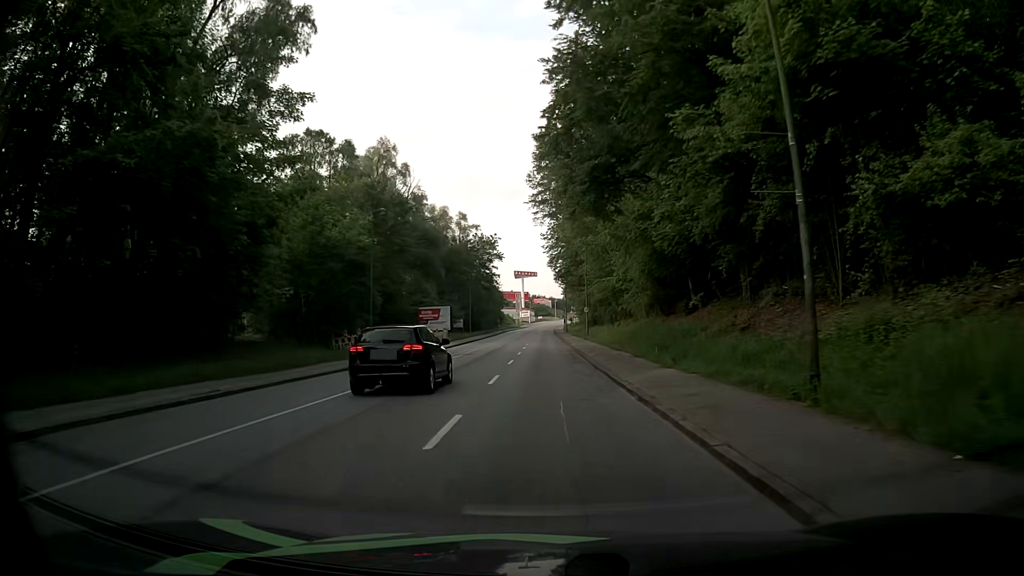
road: tertiary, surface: asphalt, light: Day
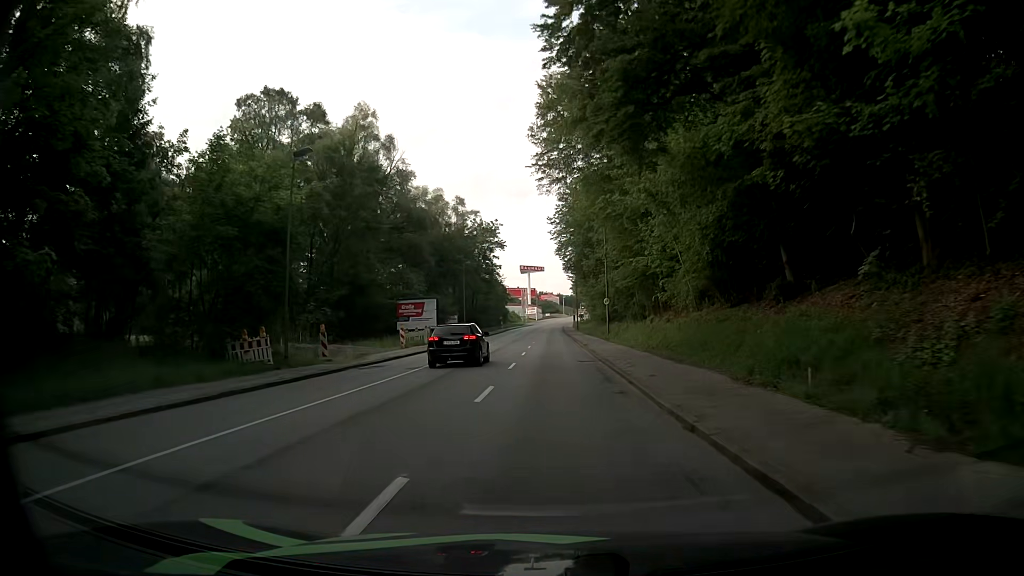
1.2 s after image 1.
(+0.1, +13.5) m; 0°
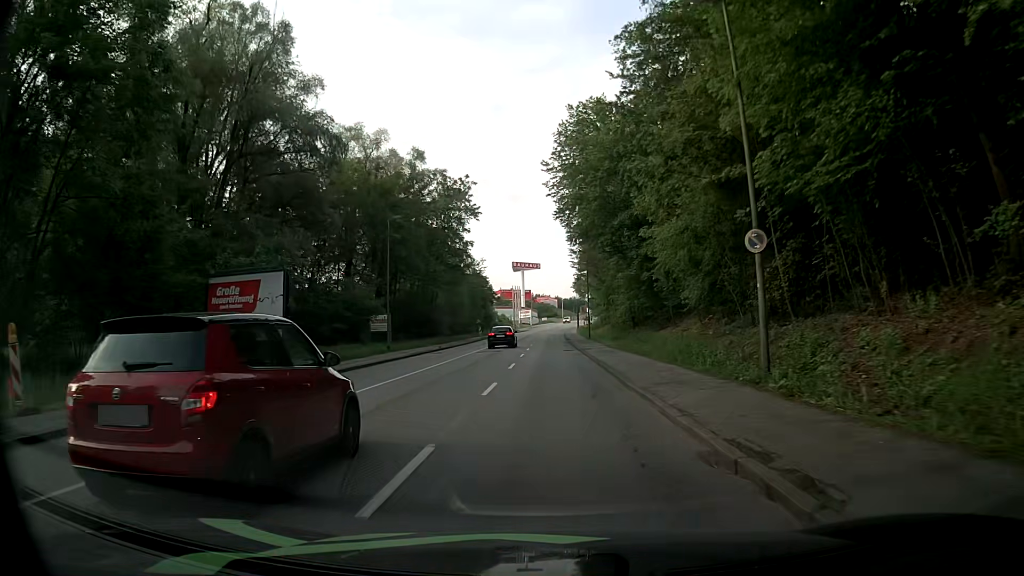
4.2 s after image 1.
(+0.1, +34.3) m; 0°
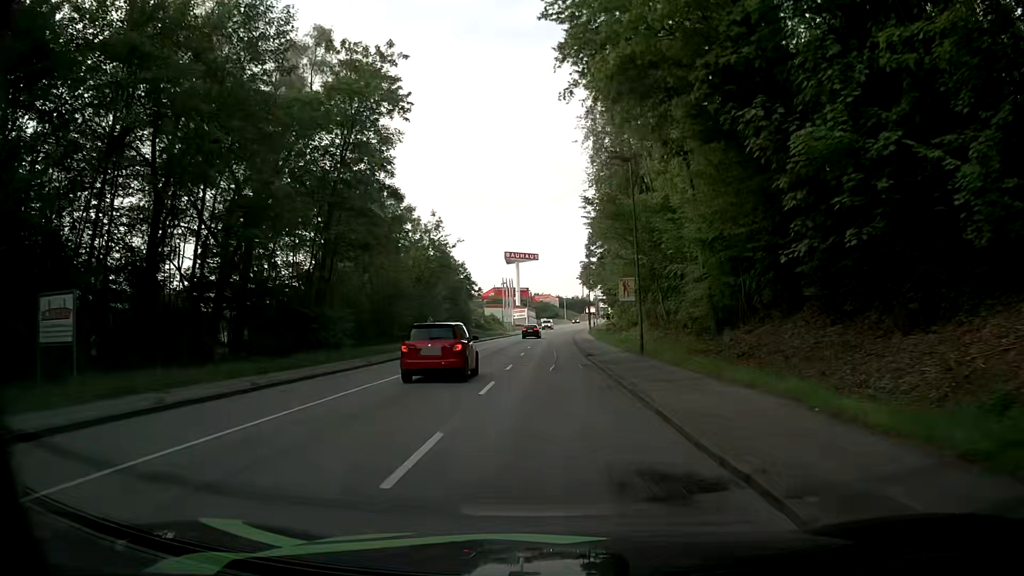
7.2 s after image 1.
(+0.1, +35.3) m; -1°
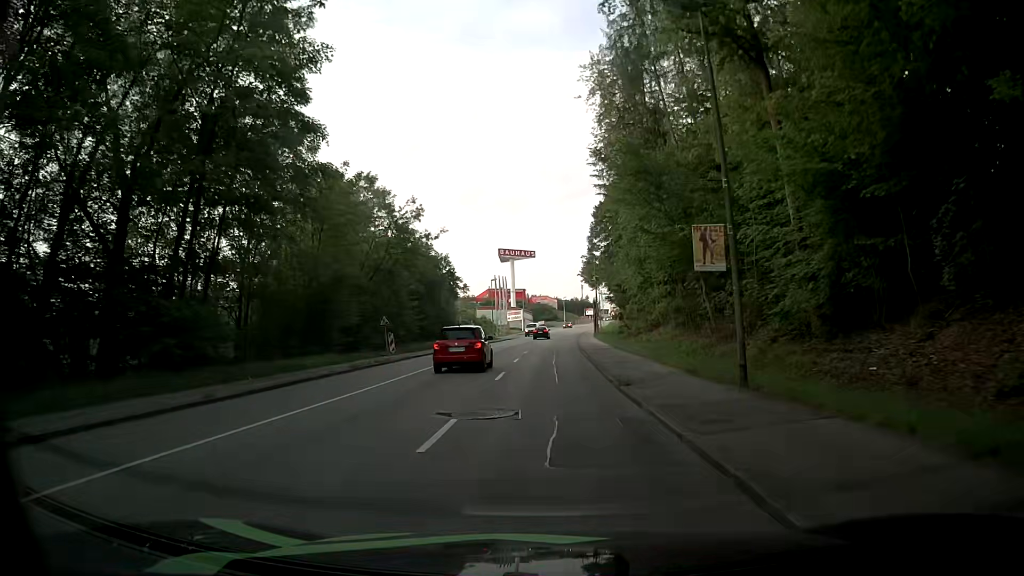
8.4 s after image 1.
(+0.3, +14.3) m; +1°
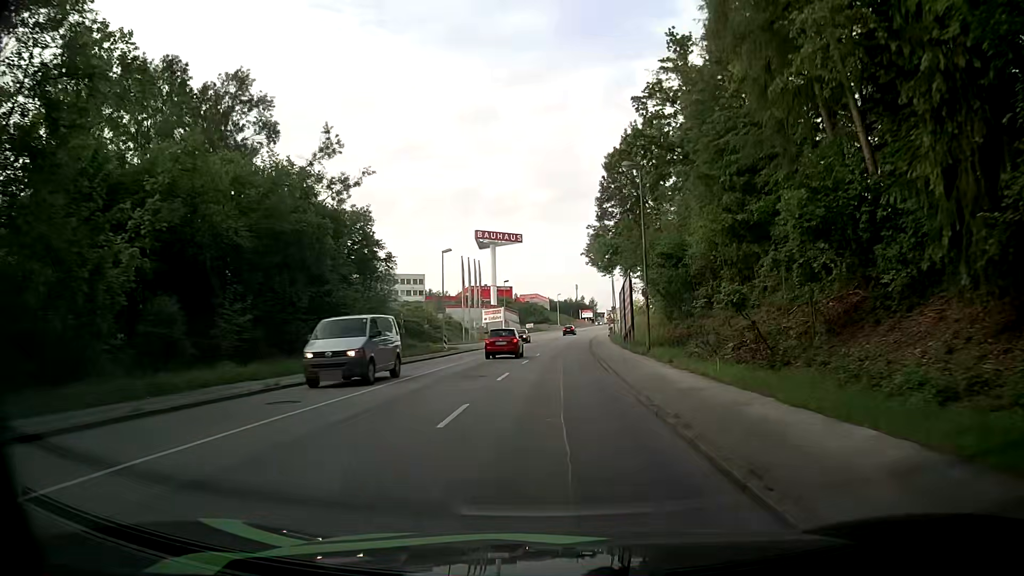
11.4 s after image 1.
(+0.6, +36.1) m; +1°
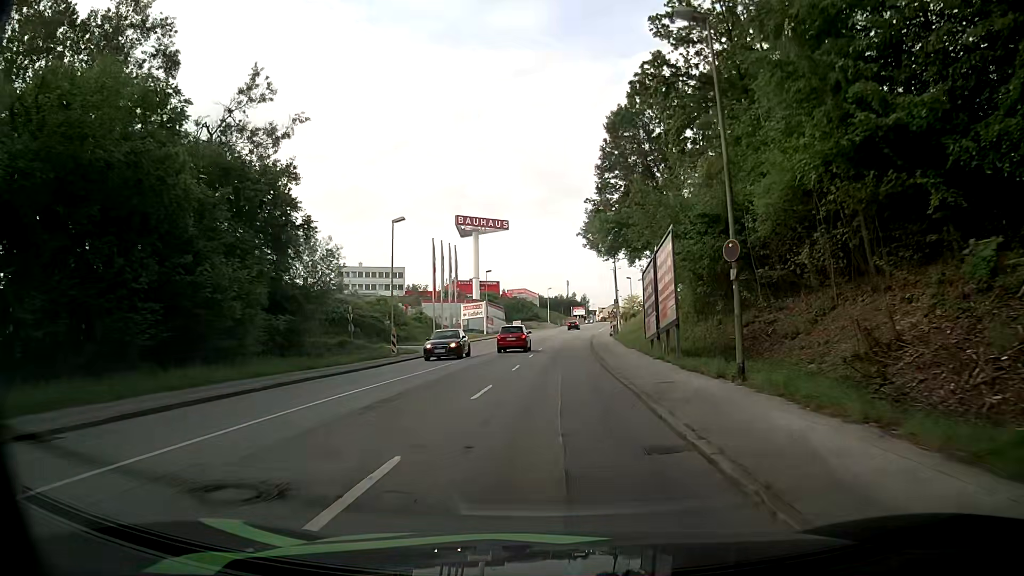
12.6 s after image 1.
(+0.2, +14.4) m; +1°
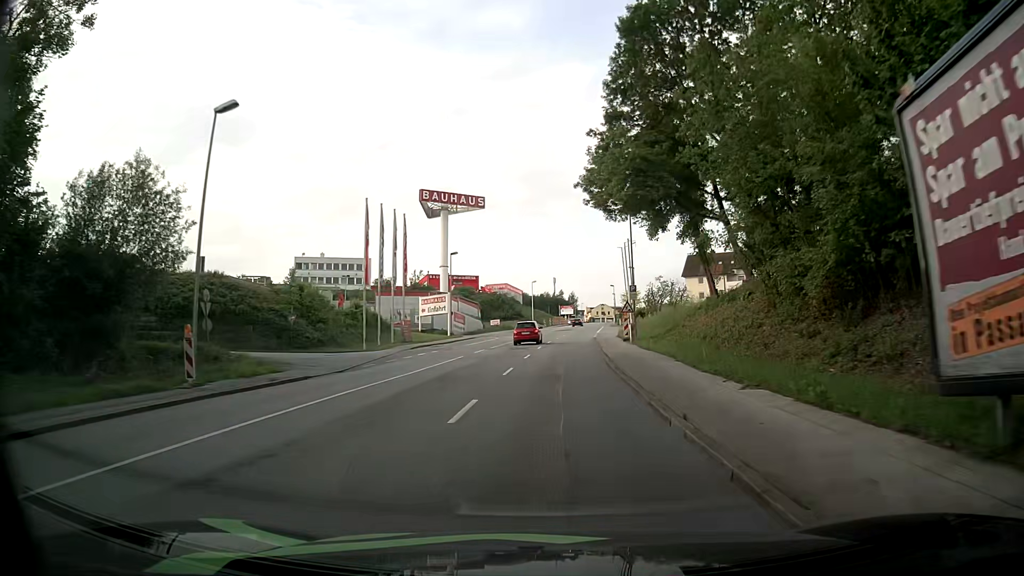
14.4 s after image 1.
(+0.2, +21.6) m; +1°
(0, +10) (0, +20) (+1, +30) (+1, +40) (+2, +50) (+2, +60) (+3, +70) (+4, +80) (+5, +90) (+6, +100) m
